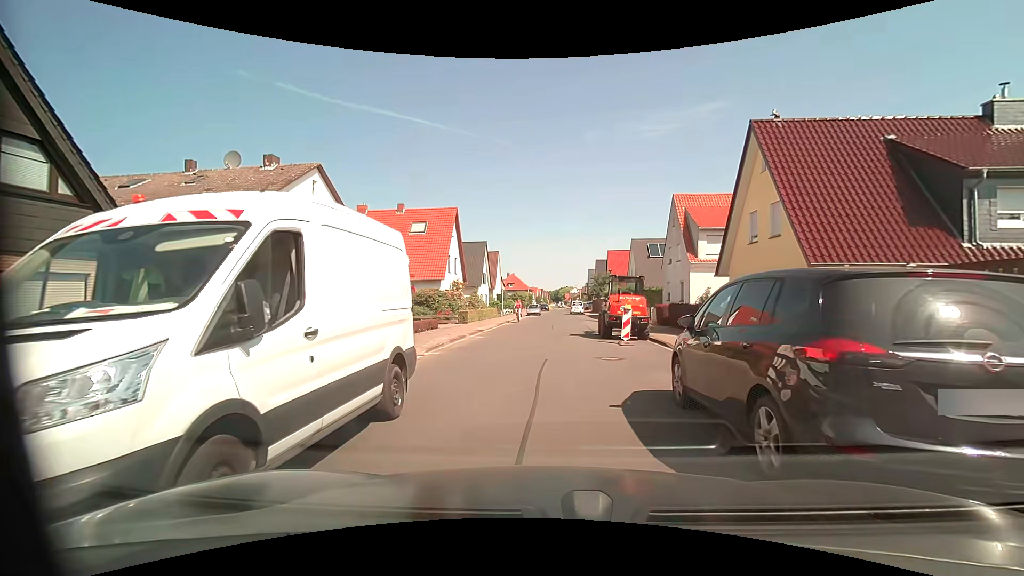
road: residential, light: Day
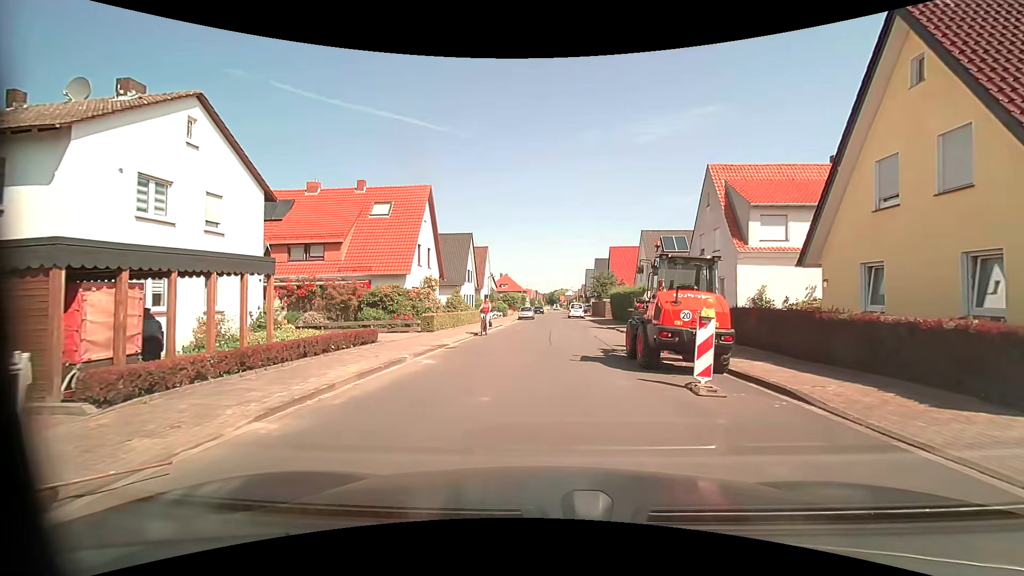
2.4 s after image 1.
(-0.1, +8.8) m; 0°
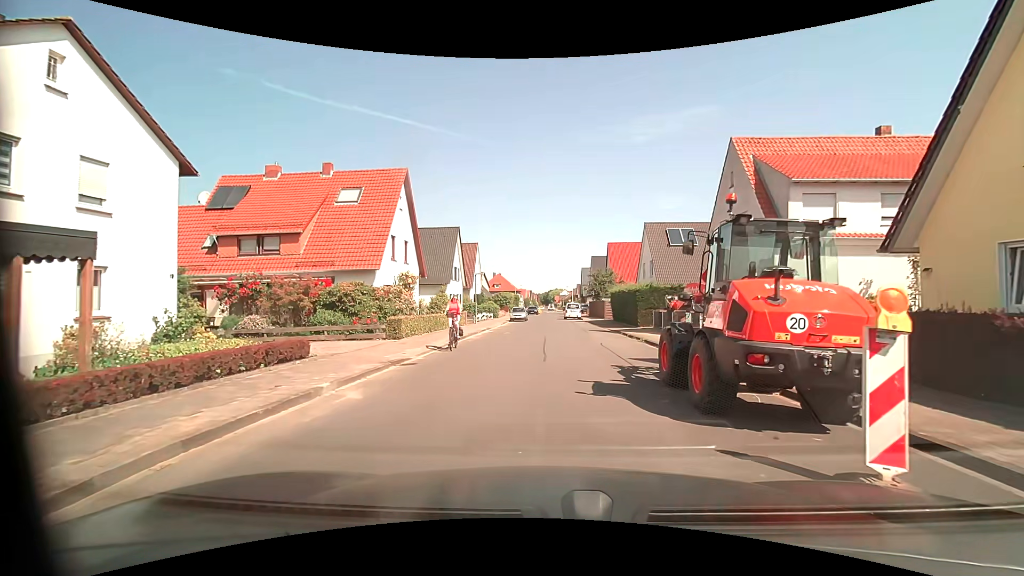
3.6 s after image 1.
(0.0, +4.6) m; 0°
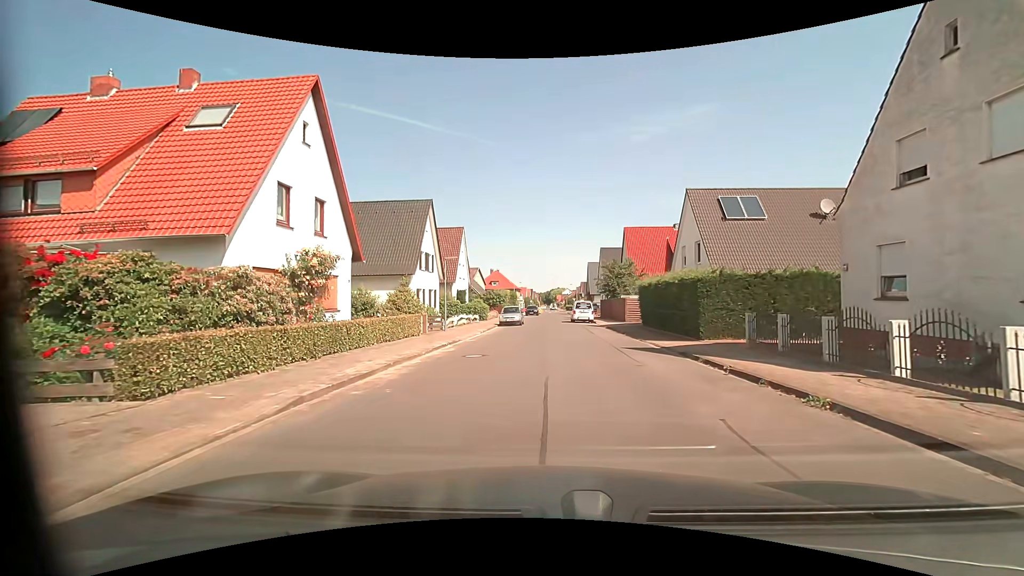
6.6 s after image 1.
(+0.1, +12.8) m; 0°
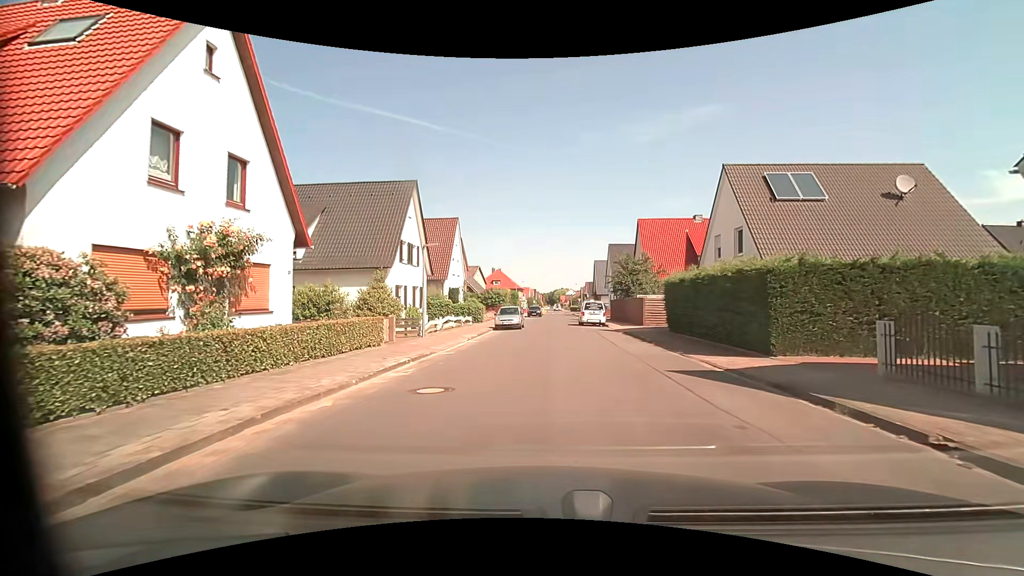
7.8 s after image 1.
(0.0, +5.8) m; -1°
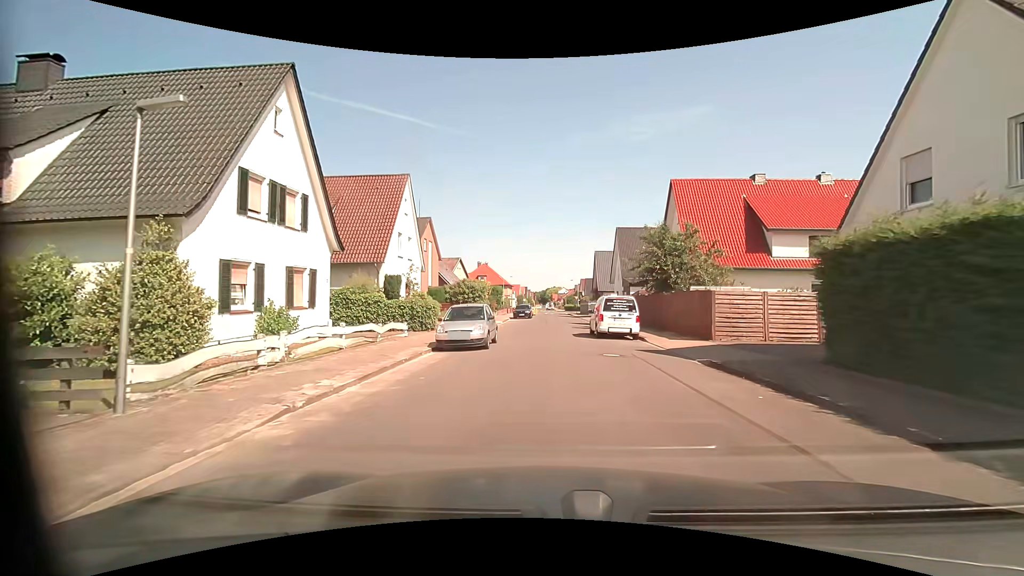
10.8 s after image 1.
(+0.3, +15.2) m; +3°
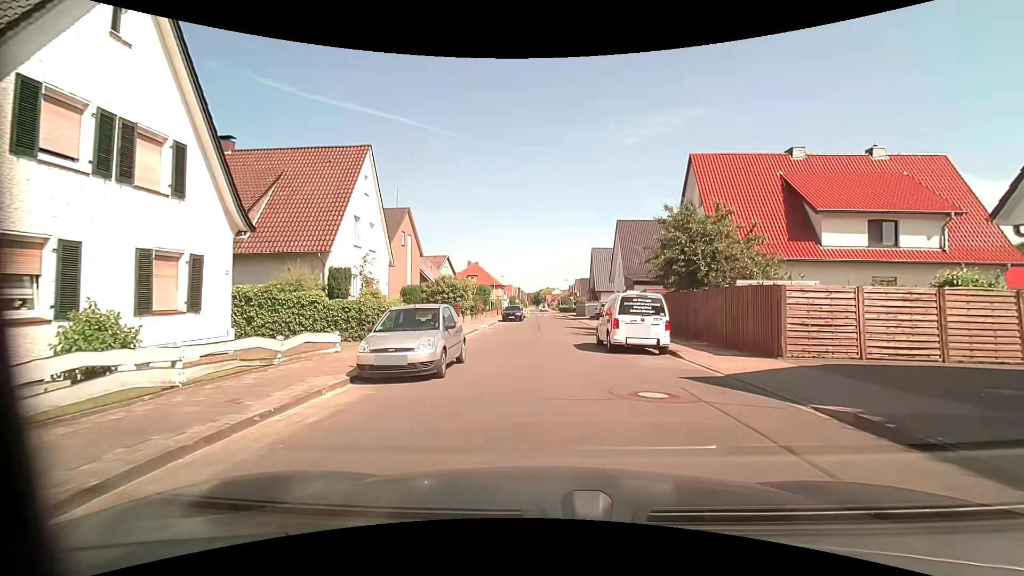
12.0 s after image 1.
(0.0, +6.1) m; 0°
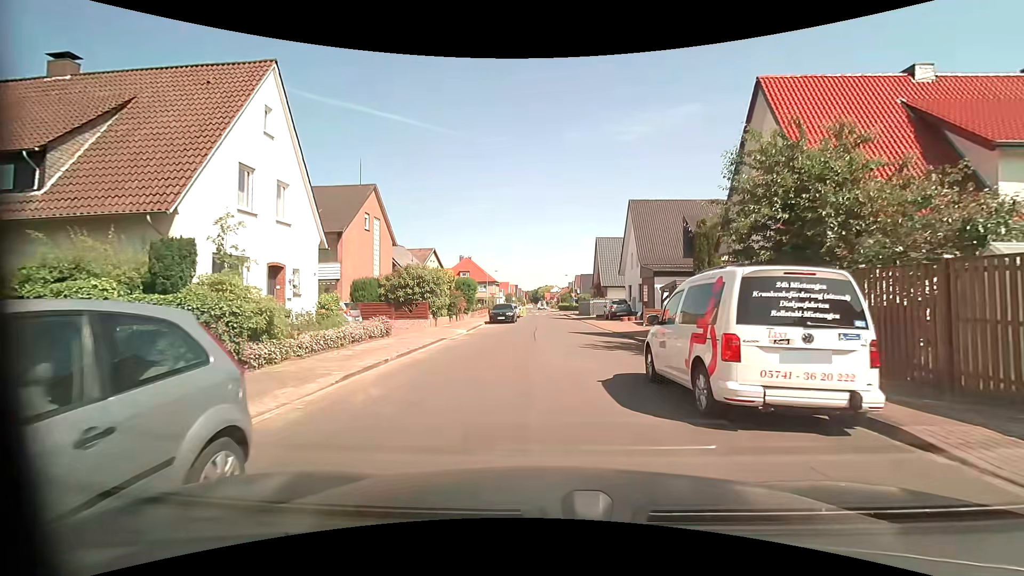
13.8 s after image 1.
(+0.1, +9.2) m; 0°
